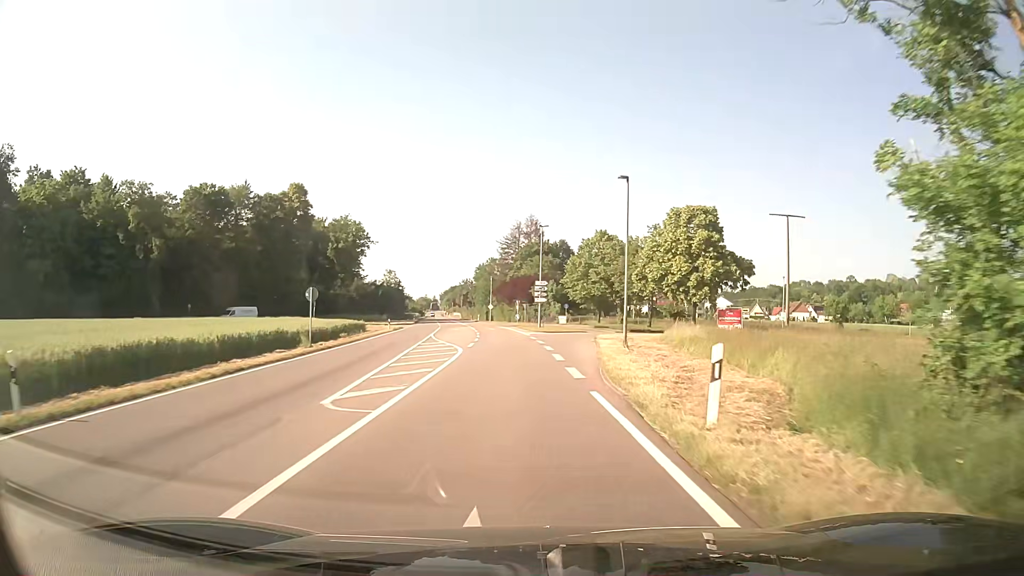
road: secondary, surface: asphalt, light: Day
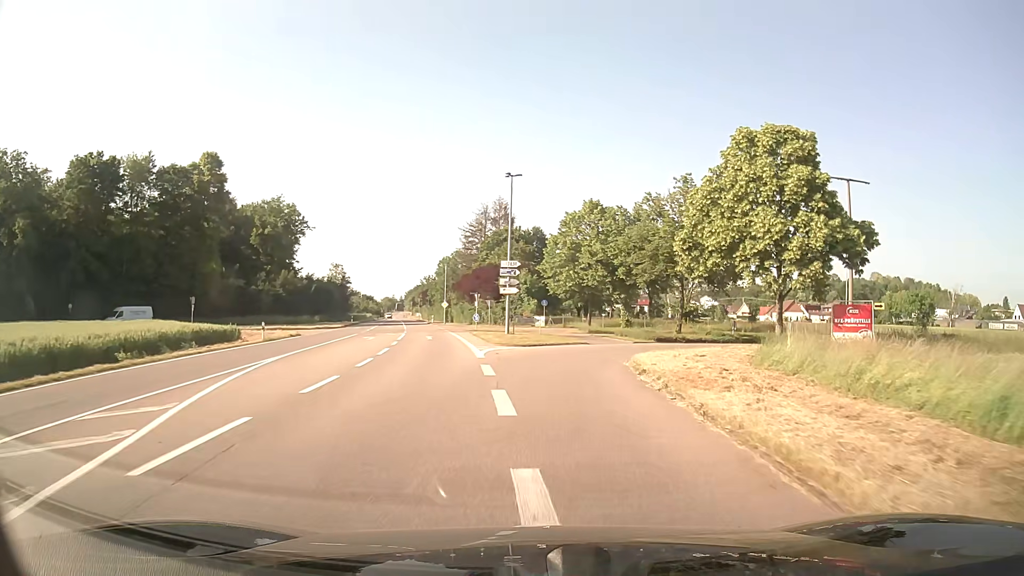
(+0.6, +23.8) m; +3°
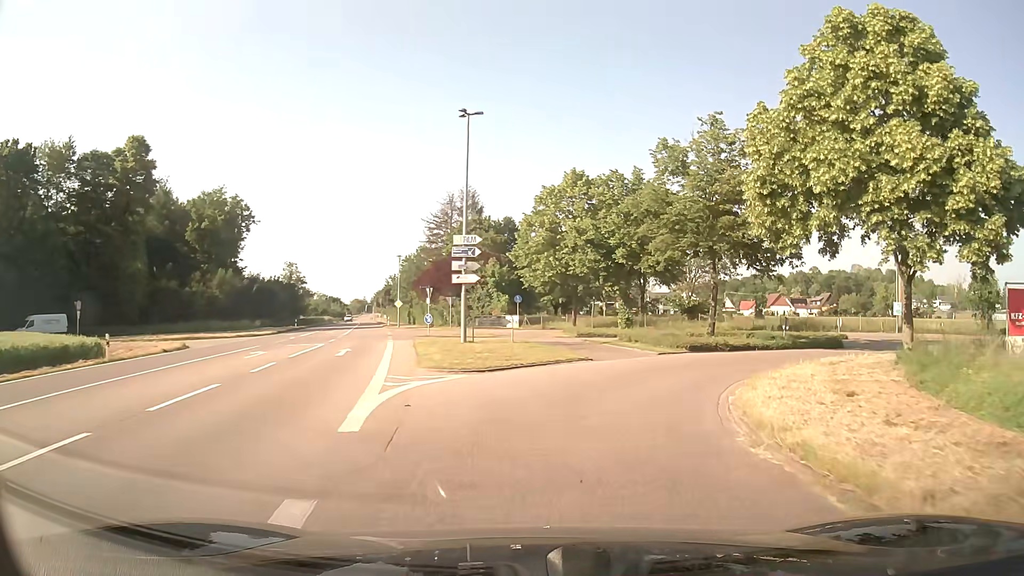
(+0.3, +13.0) m; +3°
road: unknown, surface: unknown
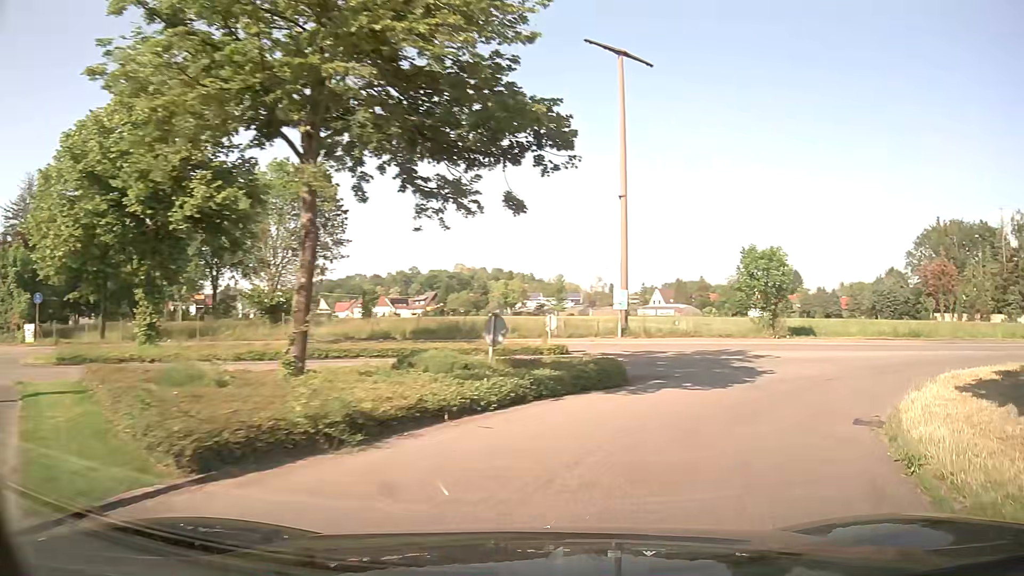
(+4.1, +18.9) m; +33°
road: unclassified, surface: asphalt
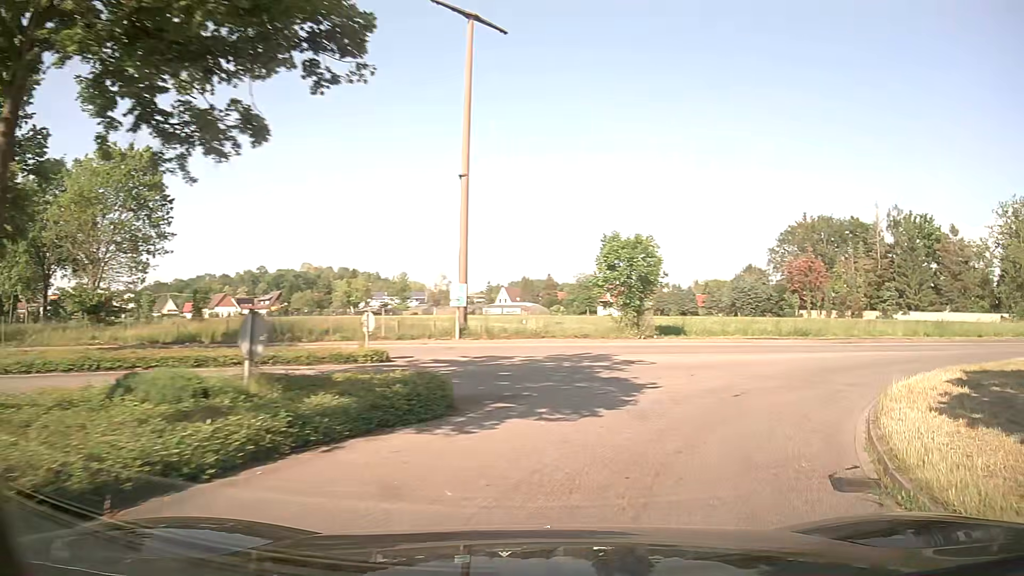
(+0.5, +4.2) m; +14°
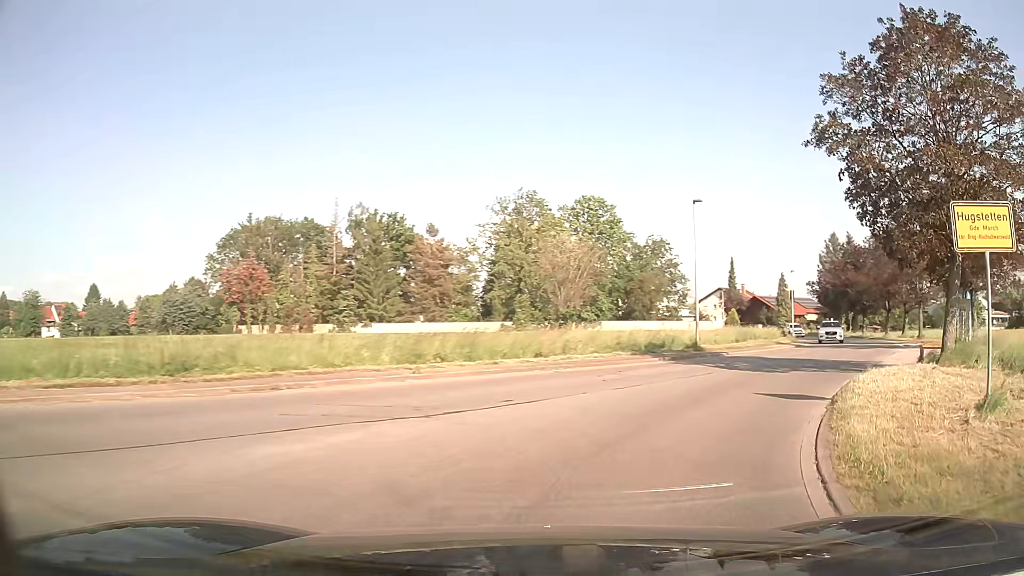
(+7.1, +15.7) m; +47°
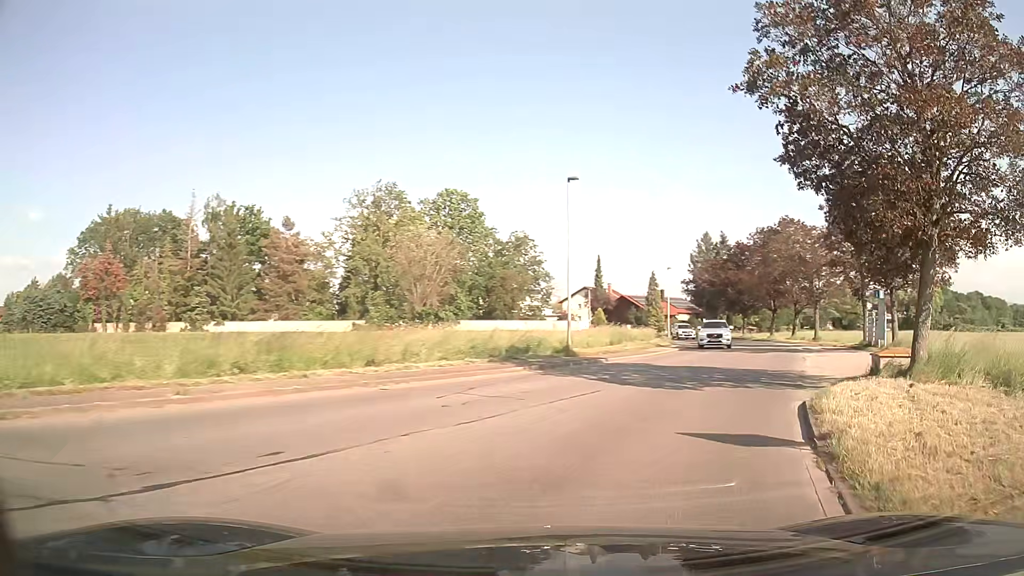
(+0.5, +4.7) m; +12°
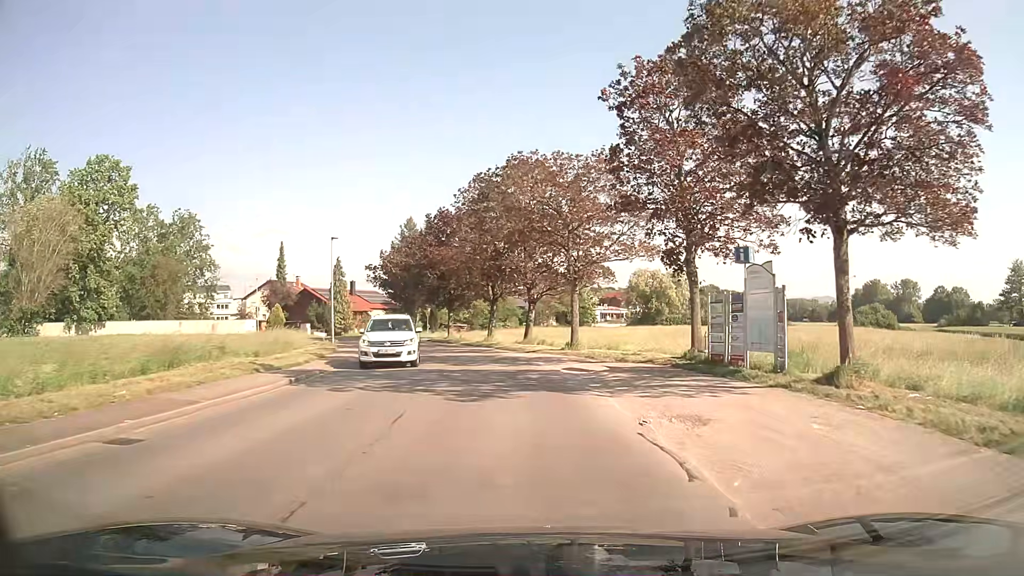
(+6.0, +19.3) m; +24°
(0, +10) (0, +20) (-1, +30) (-4, +40) (-7, +49) (-11, +58) (-16, +67) (-23, +74) (-29, +82) (-36, +89) m
